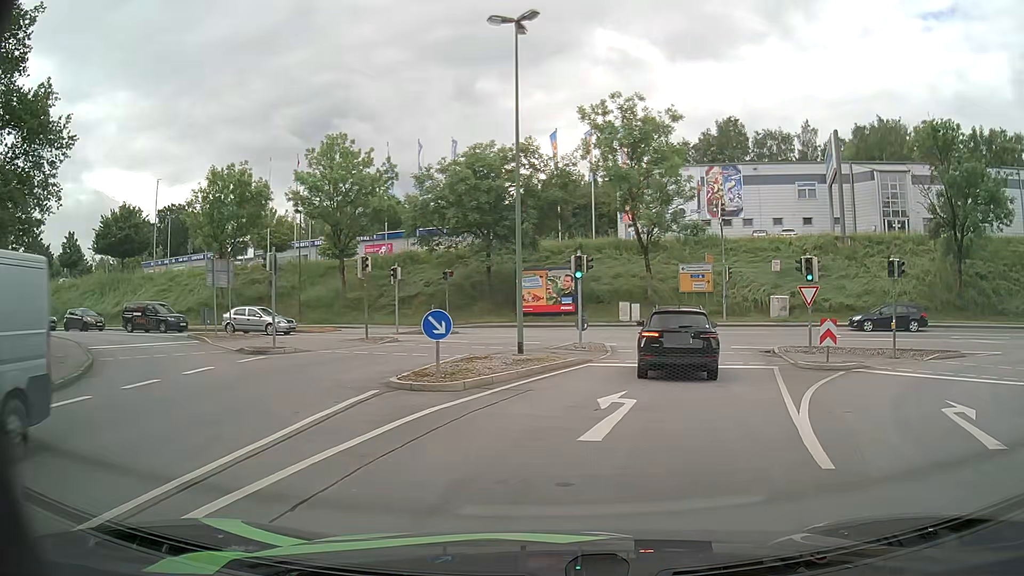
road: primary_link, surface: asphalt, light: Day
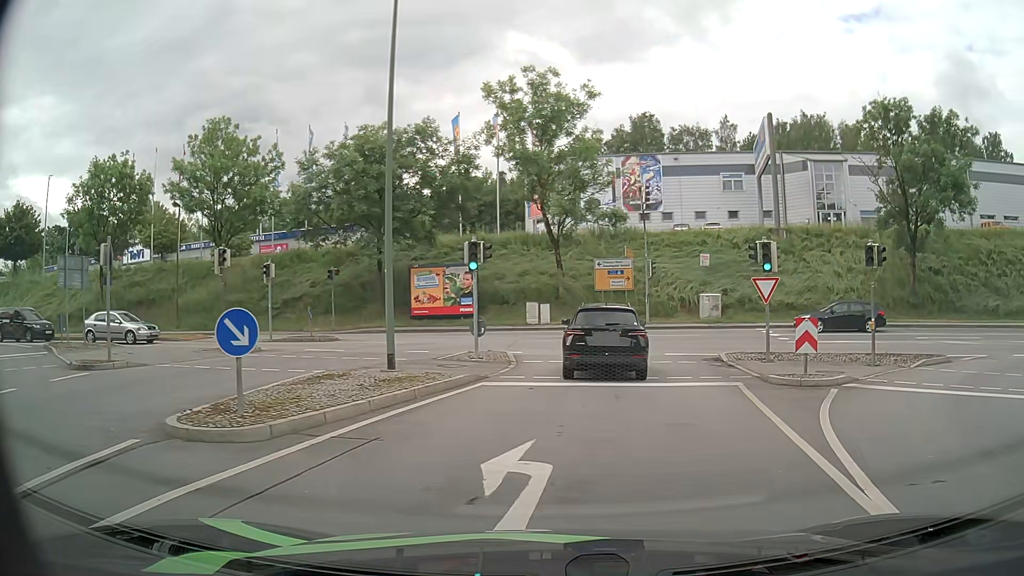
(+0.3, +5.0) m; +8°
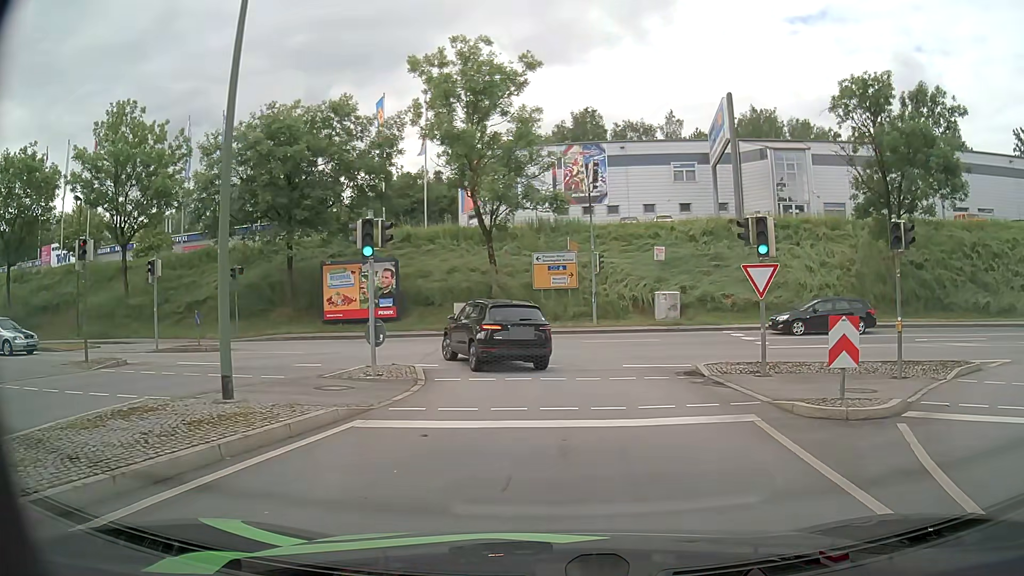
(+0.2, +5.0) m; +5°
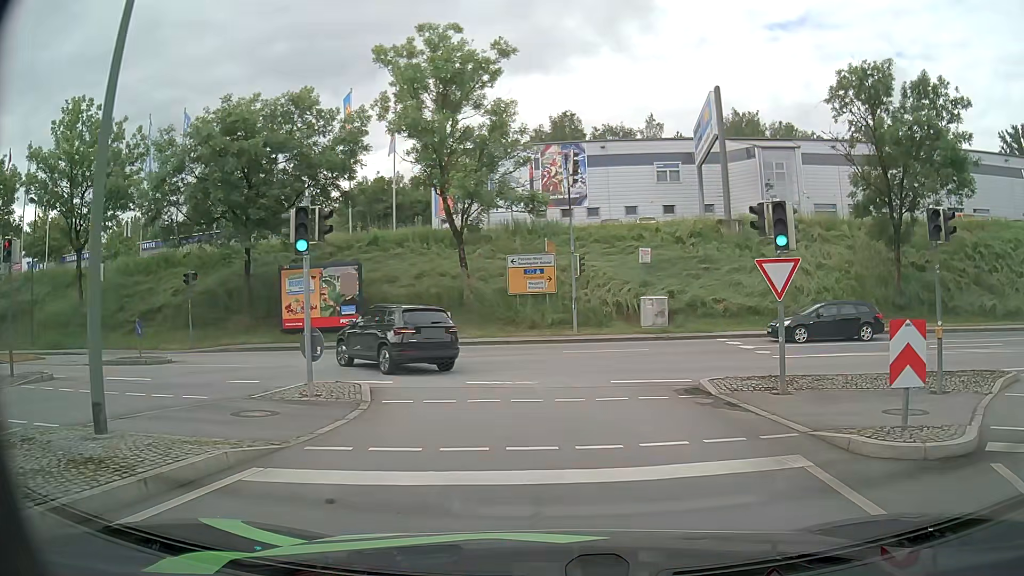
(0.0, +2.6) m; +2°
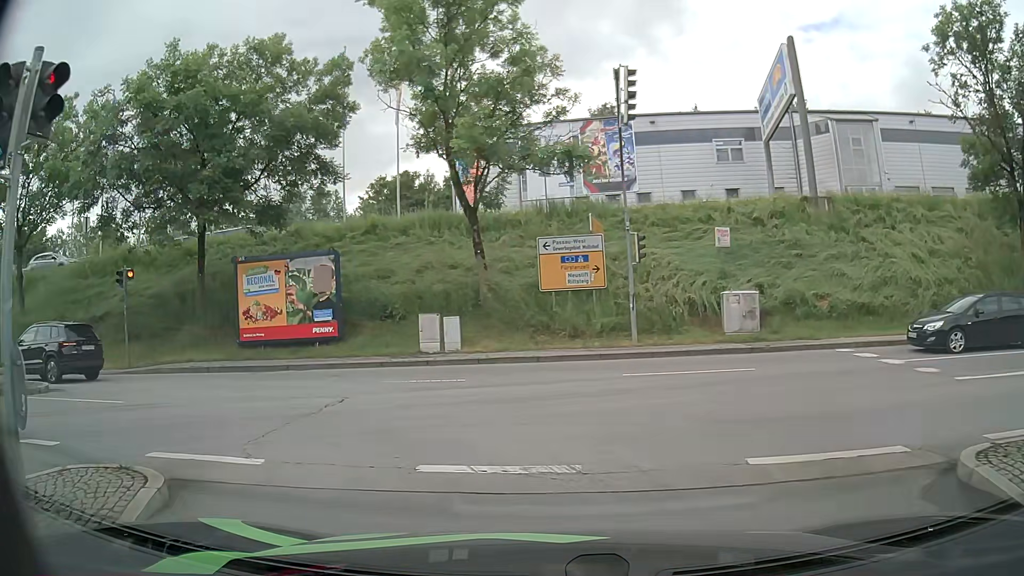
(0.0, +8.1) m; -5°
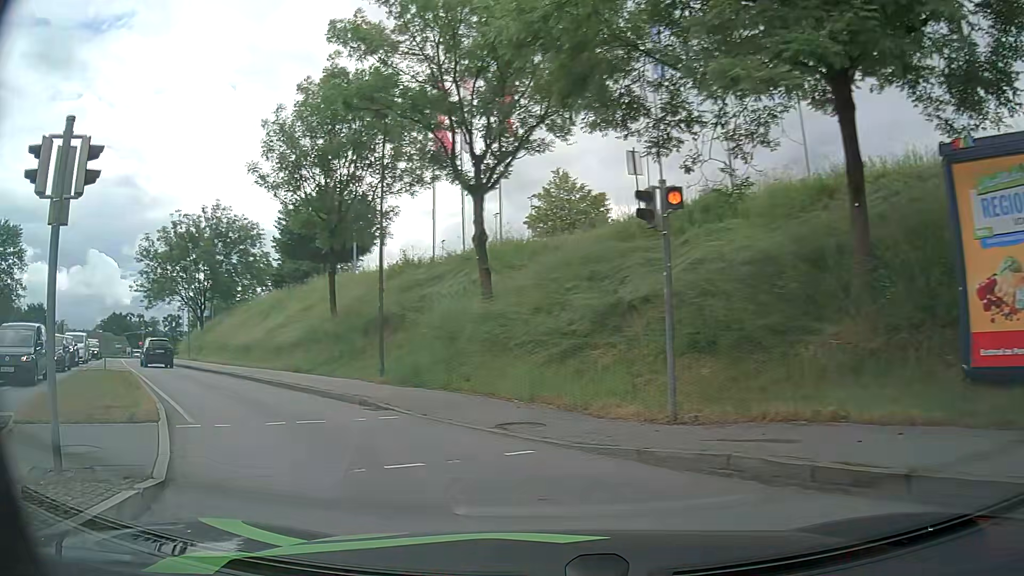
(-5.9, +13.3) m; -55°
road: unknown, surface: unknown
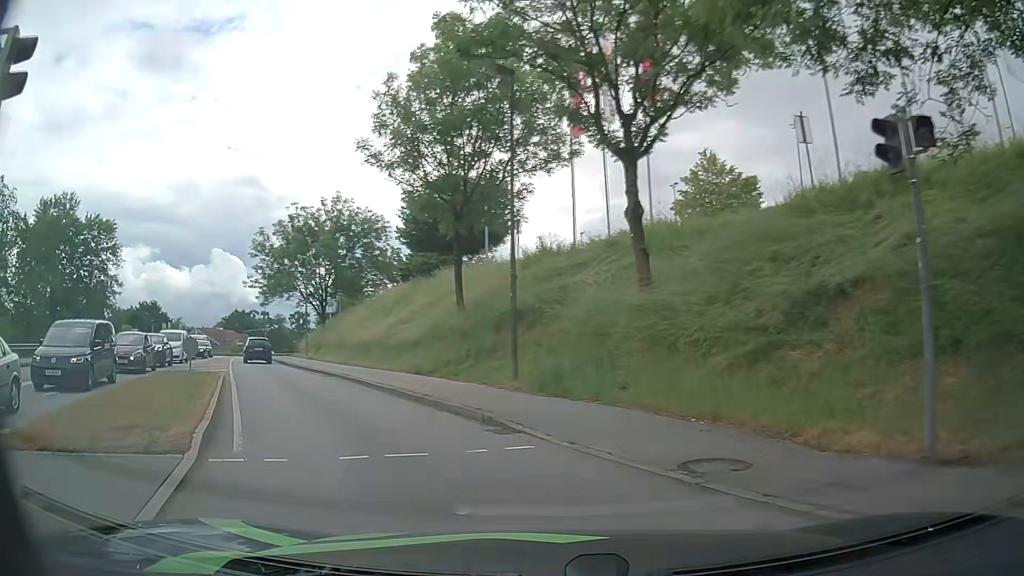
(-0.3, +3.4) m; -10°
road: tertiary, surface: asphalt
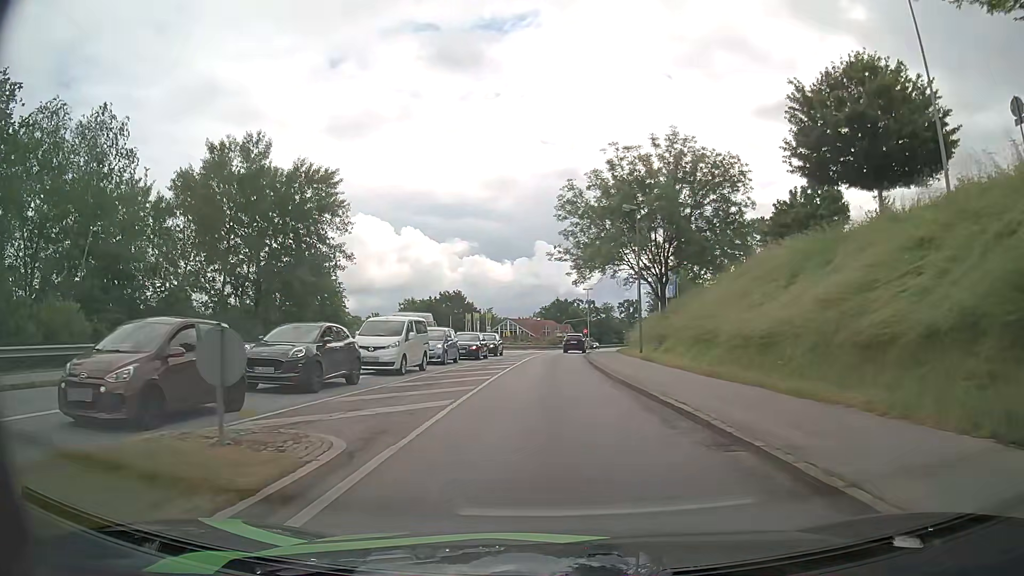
(-5.7, +16.9) m; -29°
(0, +10) (0, +20) (0, +30) (0, +40) (+1, +50) (+1, +60) (+2, +70) (+3, +80) (+5, +90) (+6, +100) m
